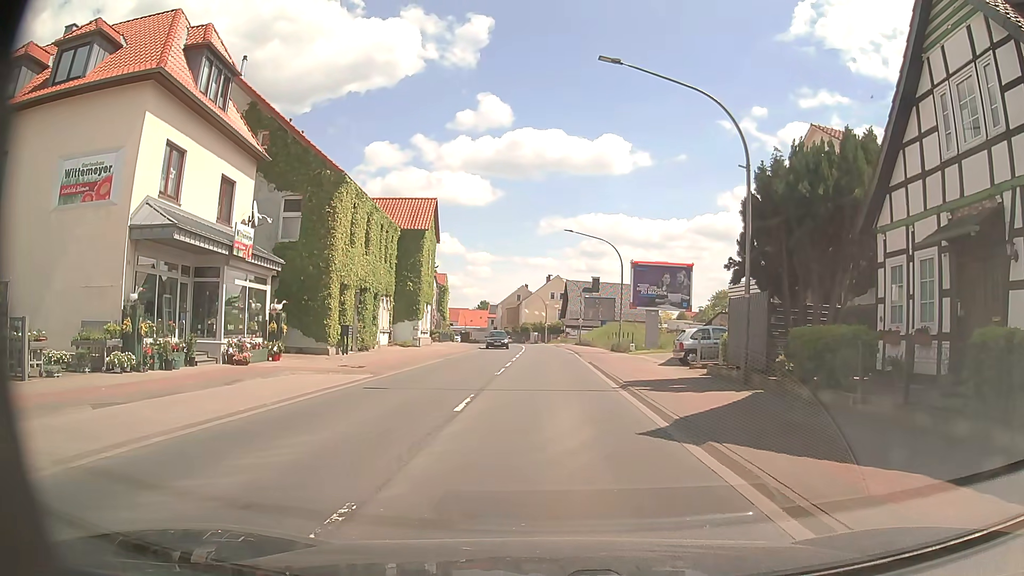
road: primary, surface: asphalt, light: Day
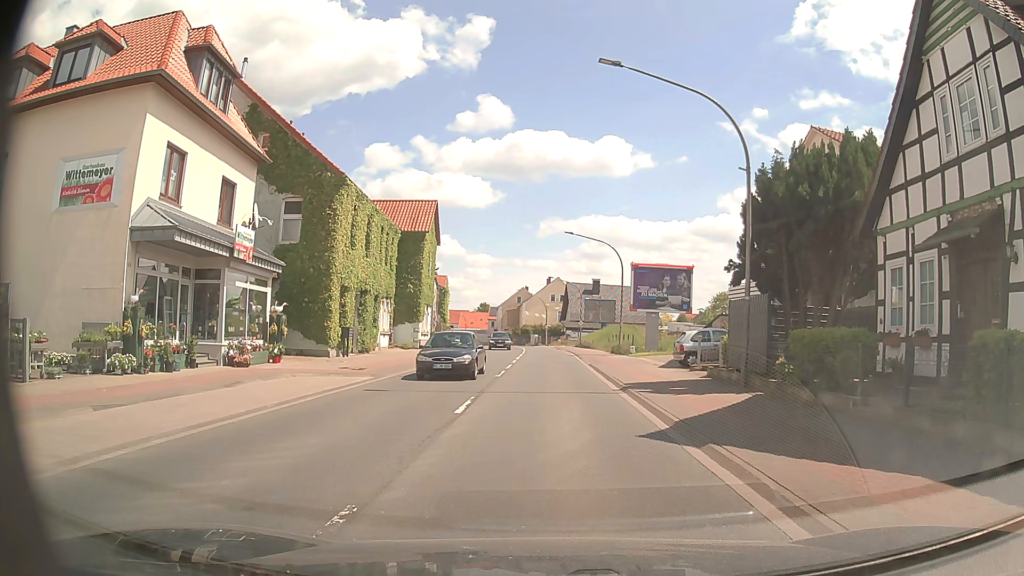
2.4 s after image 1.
(0.0, +0.1) m; 0°
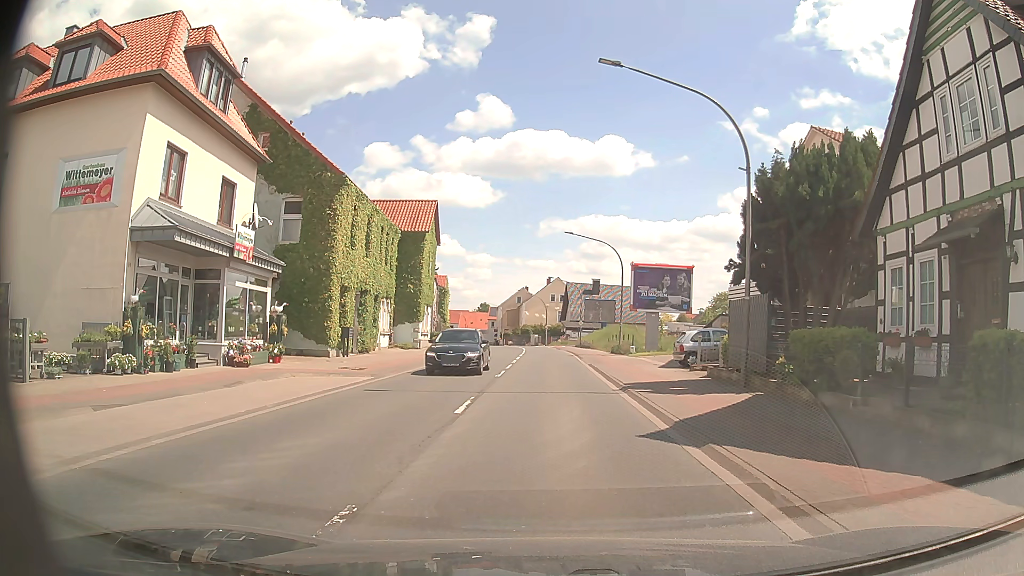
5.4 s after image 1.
(0.0, 0.0) m; 0°
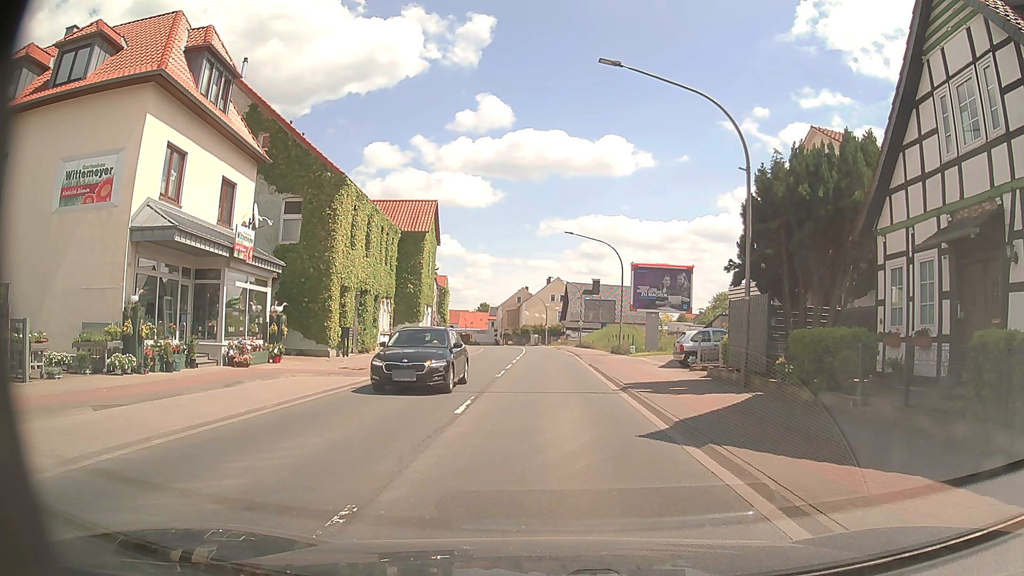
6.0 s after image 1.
(0.0, 0.0) m; 0°
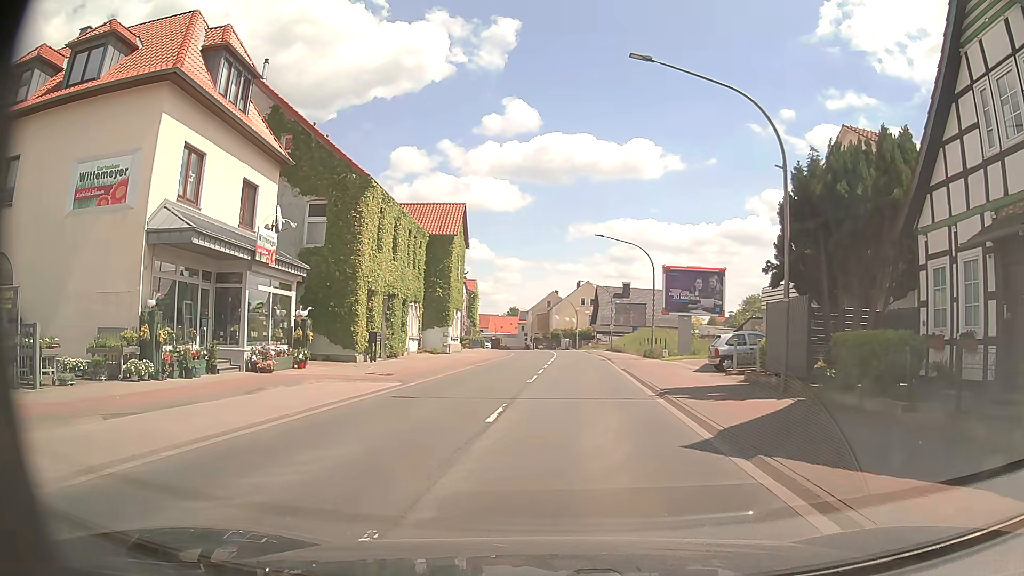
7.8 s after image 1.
(0.0, +0.6) m; 0°
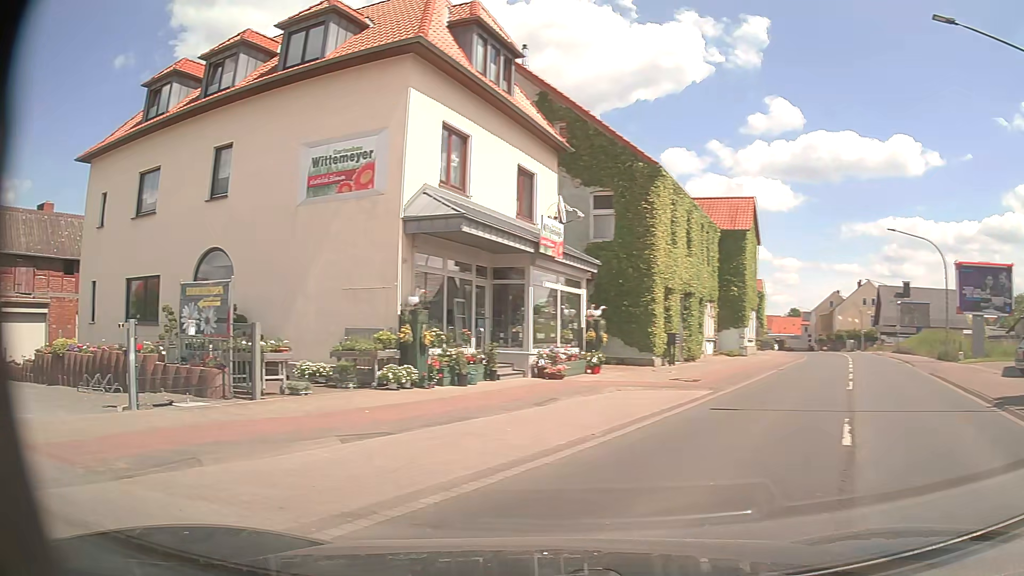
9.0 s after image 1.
(-0.6, +2.5) m; -26°
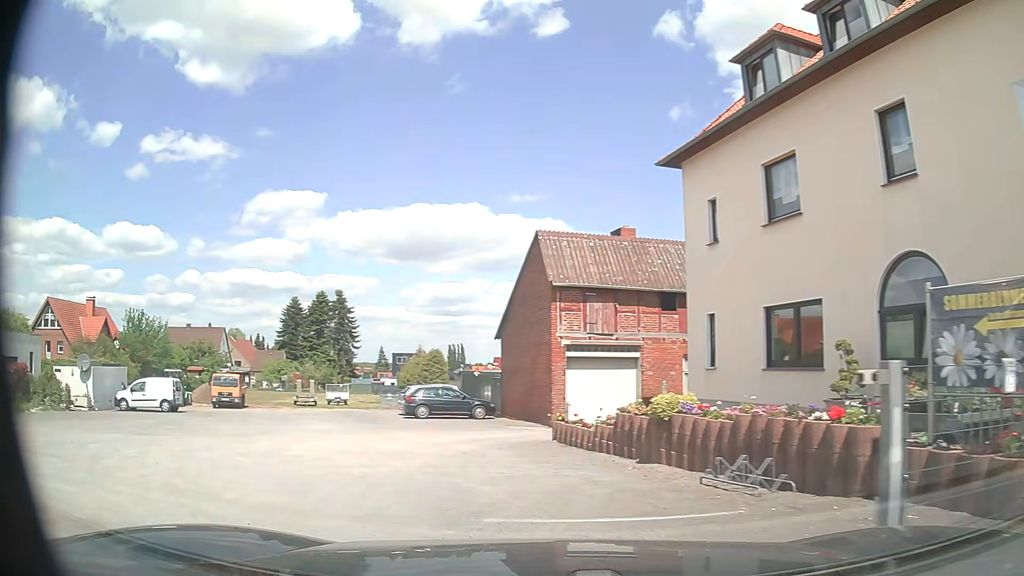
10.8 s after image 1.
(-3.1, +5.8) m; -51°
